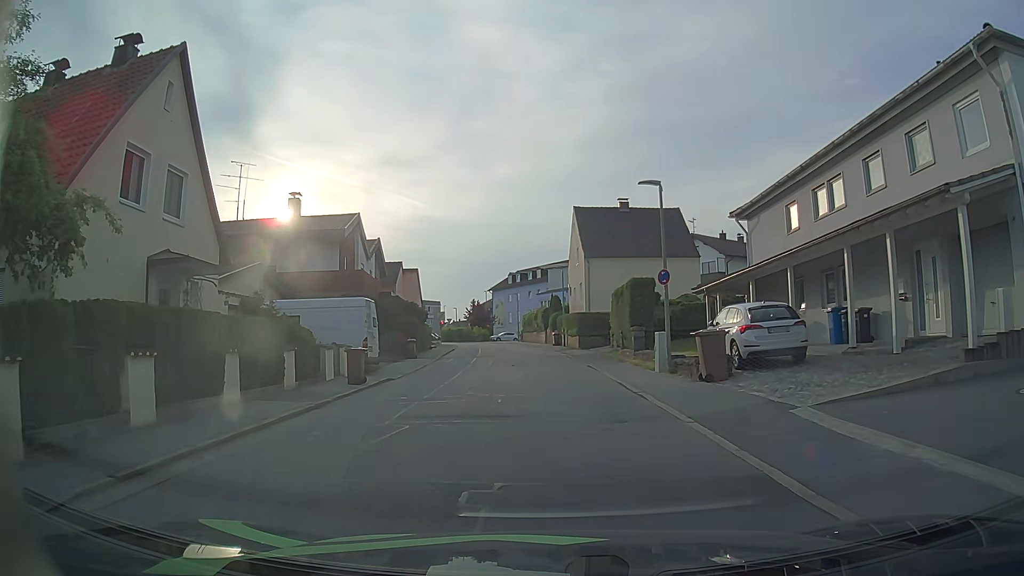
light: Day
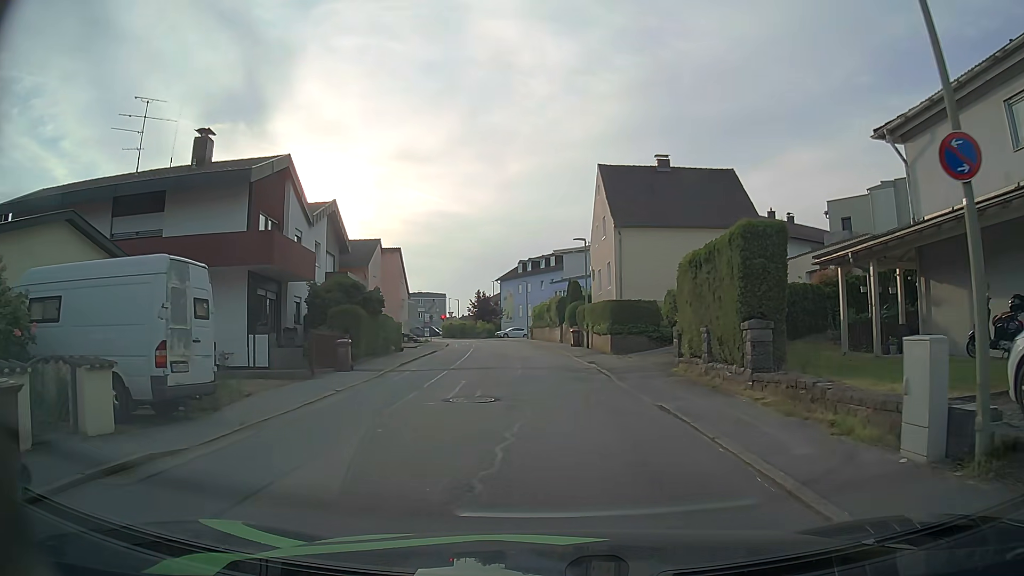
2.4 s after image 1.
(-0.2, +12.8) m; 0°
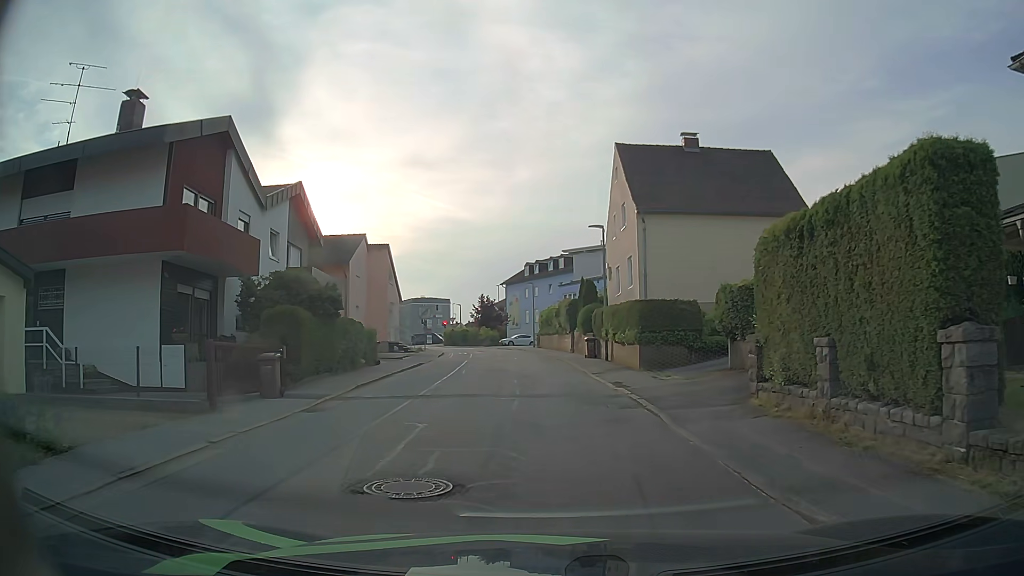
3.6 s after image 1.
(-0.2, +6.2) m; -2°
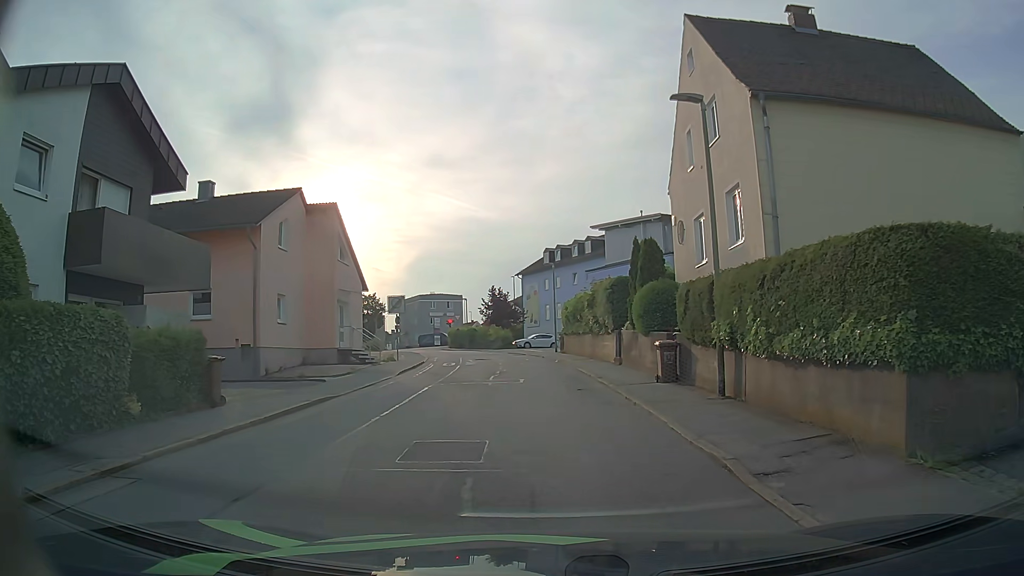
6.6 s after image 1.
(-0.1, +14.9) m; -2°
